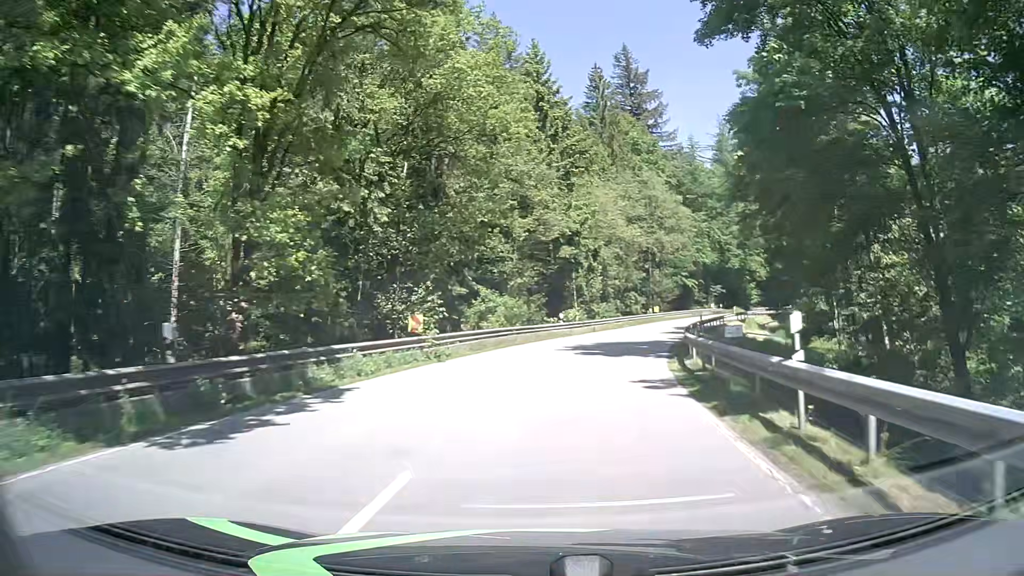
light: Day
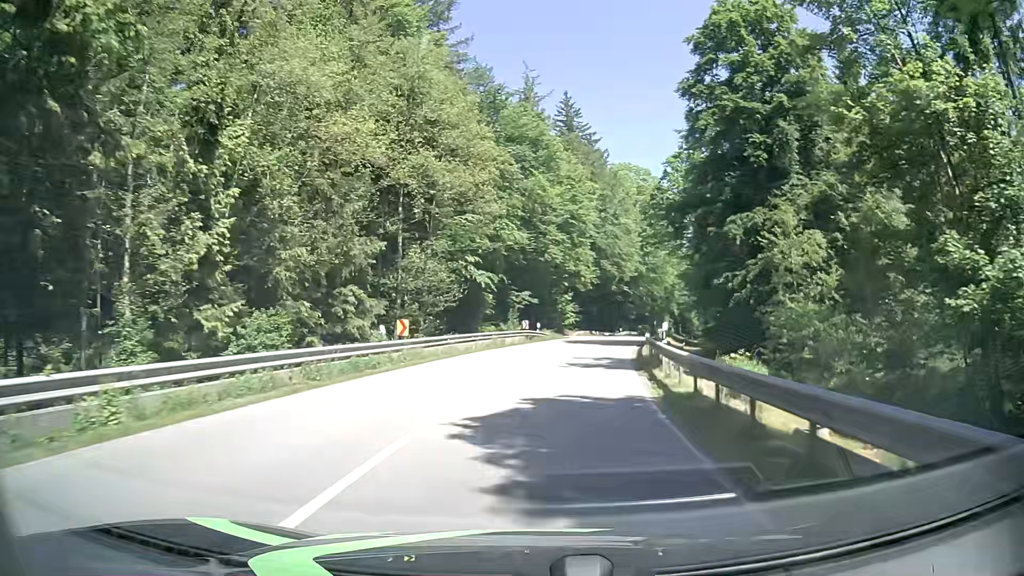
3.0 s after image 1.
(+7.7, +41.7) m; +20°
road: secondary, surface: asphalt
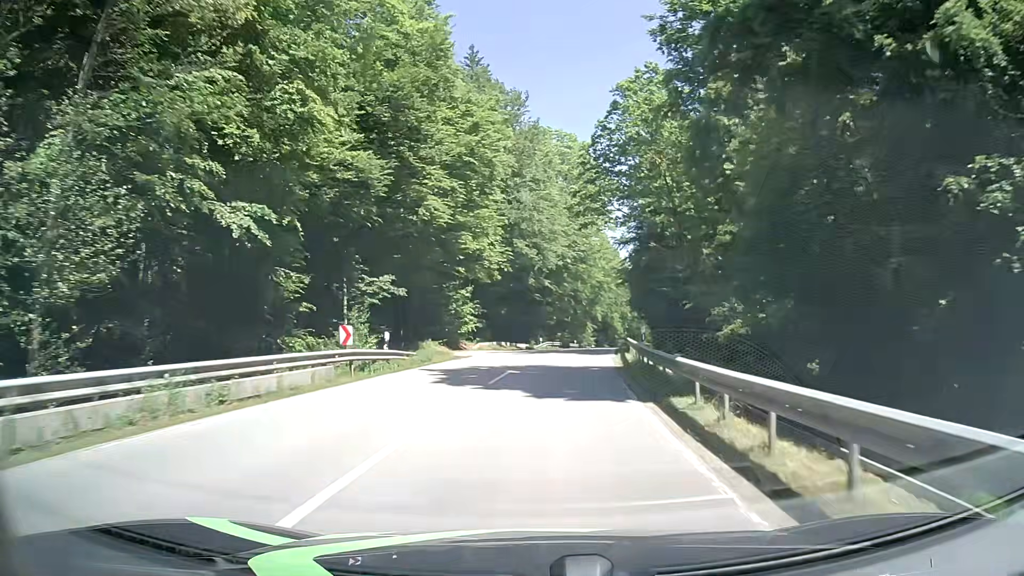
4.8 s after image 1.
(+1.9, +25.4) m; +8°
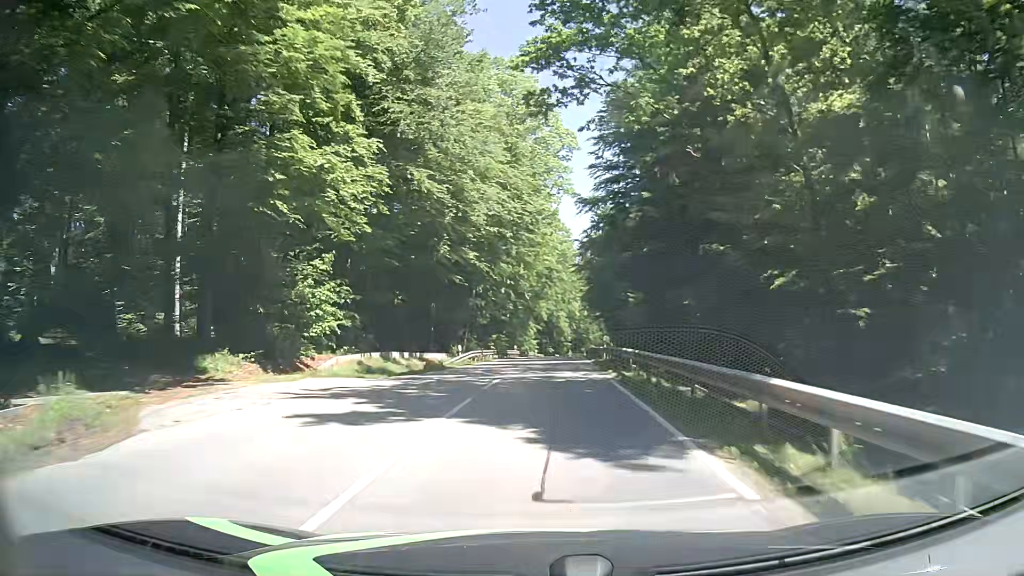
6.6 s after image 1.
(+1.1, +25.5) m; +5°
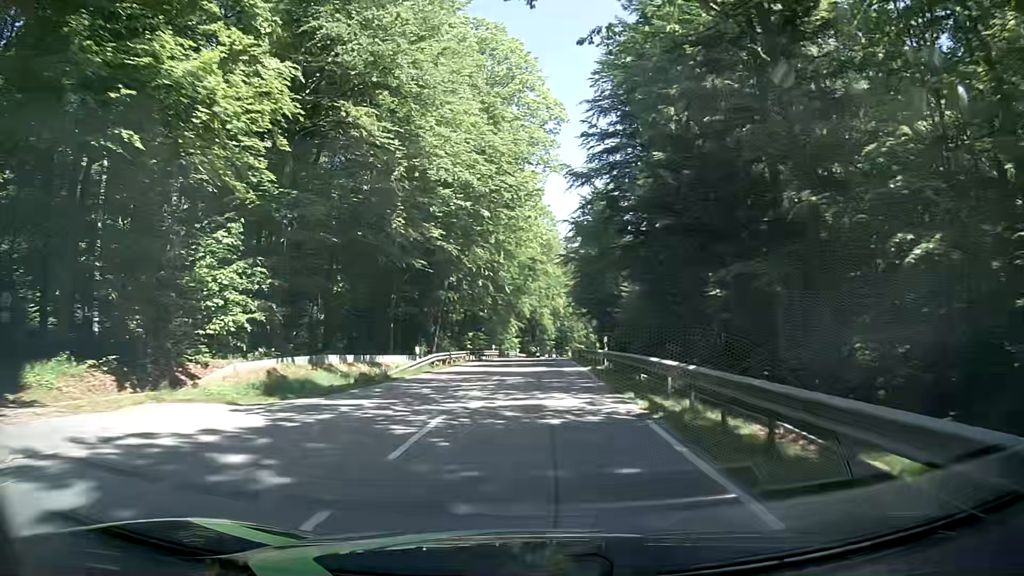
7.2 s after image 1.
(+0.1, +8.6) m; +2°
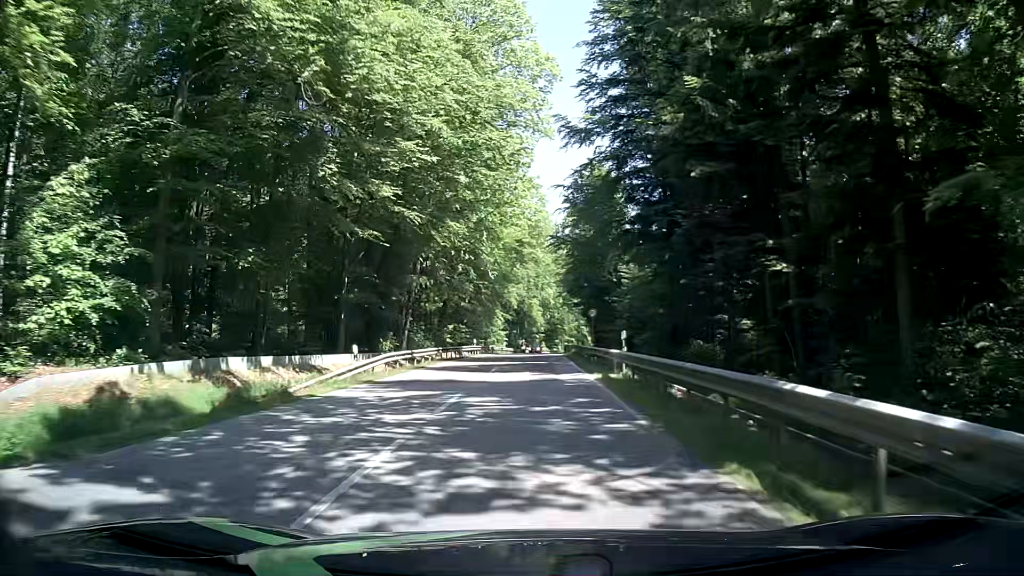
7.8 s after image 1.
(0.0, +8.7) m; 0°
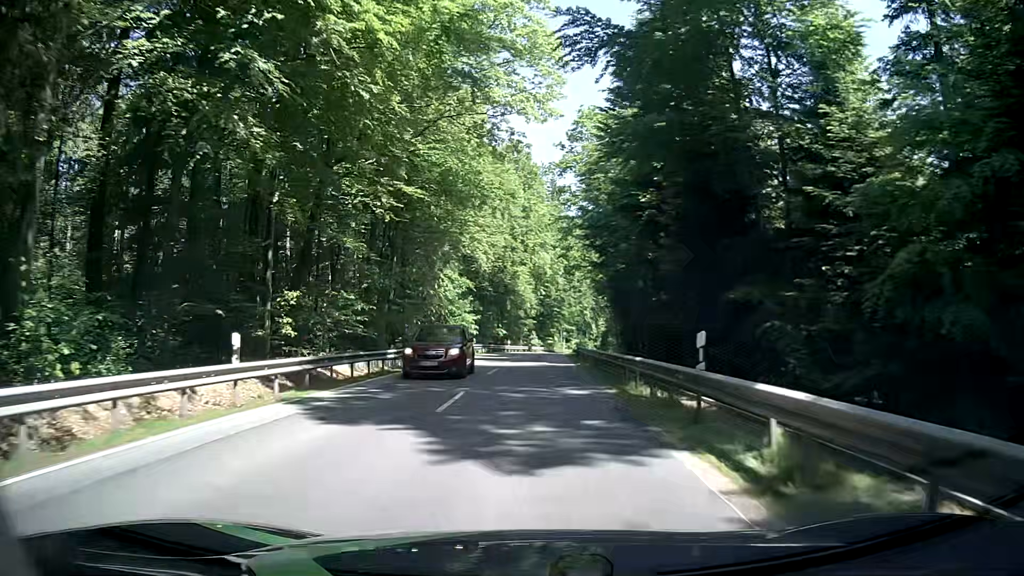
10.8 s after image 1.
(+0.2, +45.2) m; 0°
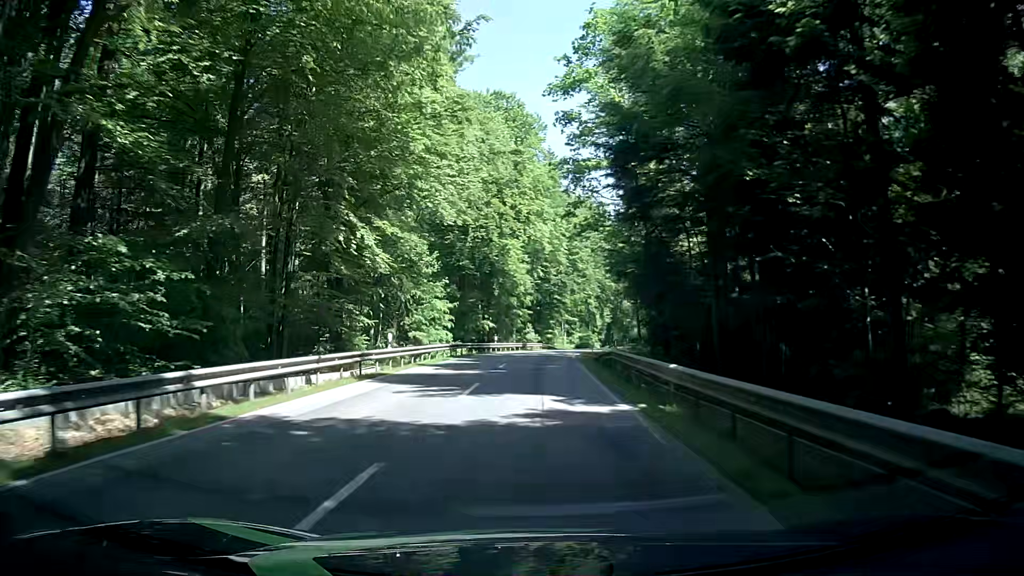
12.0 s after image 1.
(+0.4, +19.7) m; 0°
